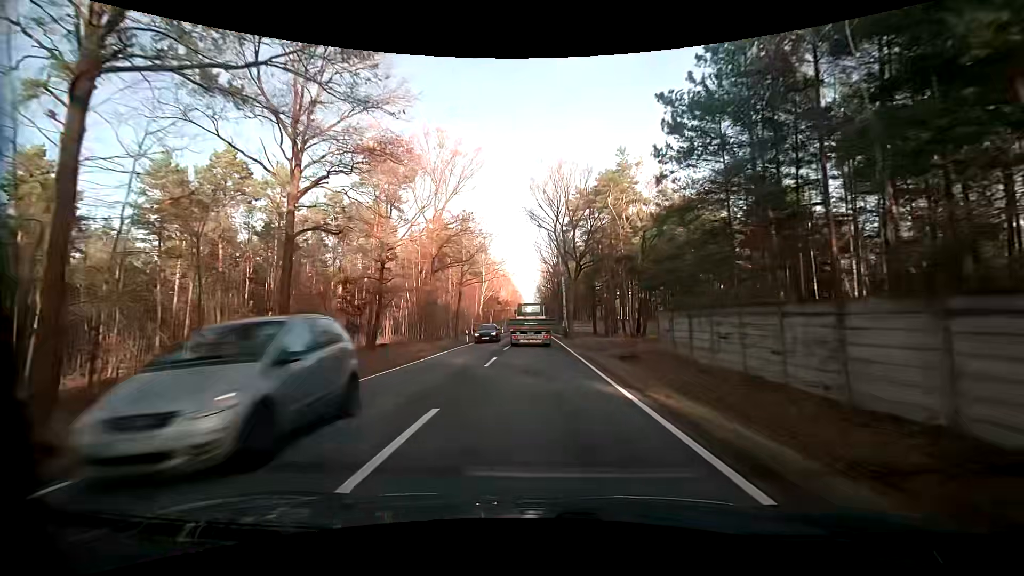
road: primary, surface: asphalt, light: Day
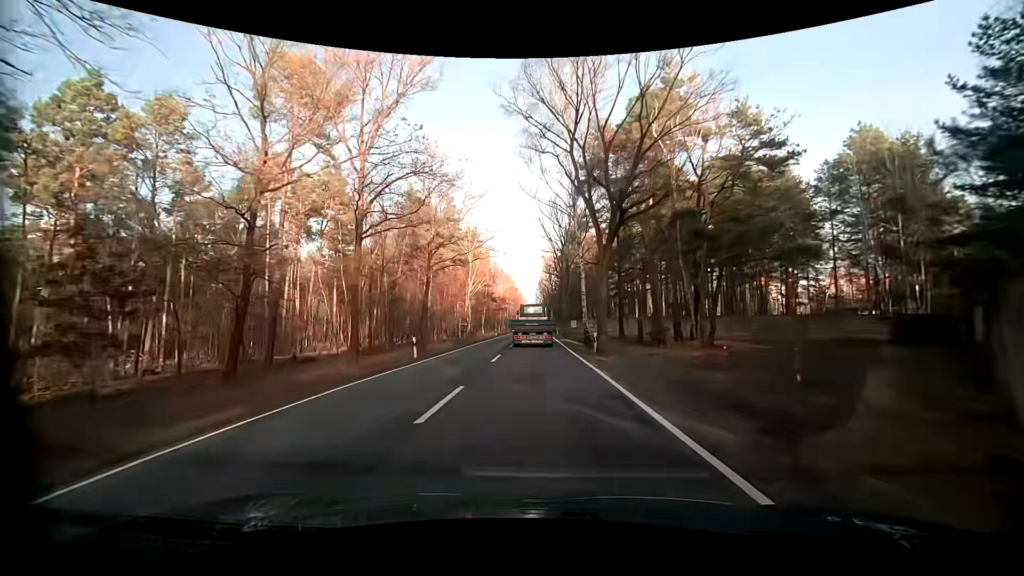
(-0.1, +19.0) m; -1°
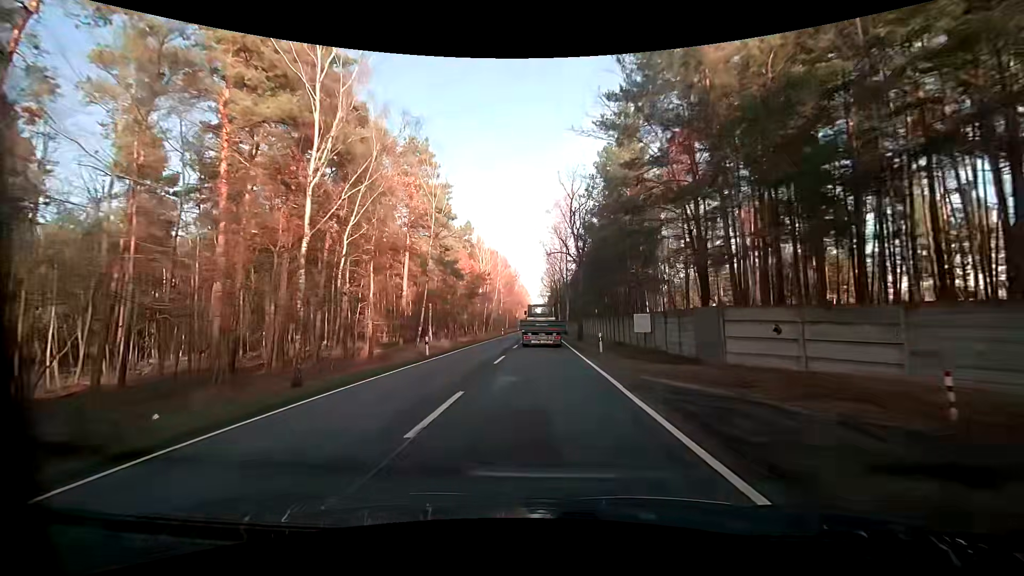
(+0.1, +48.2) m; 0°
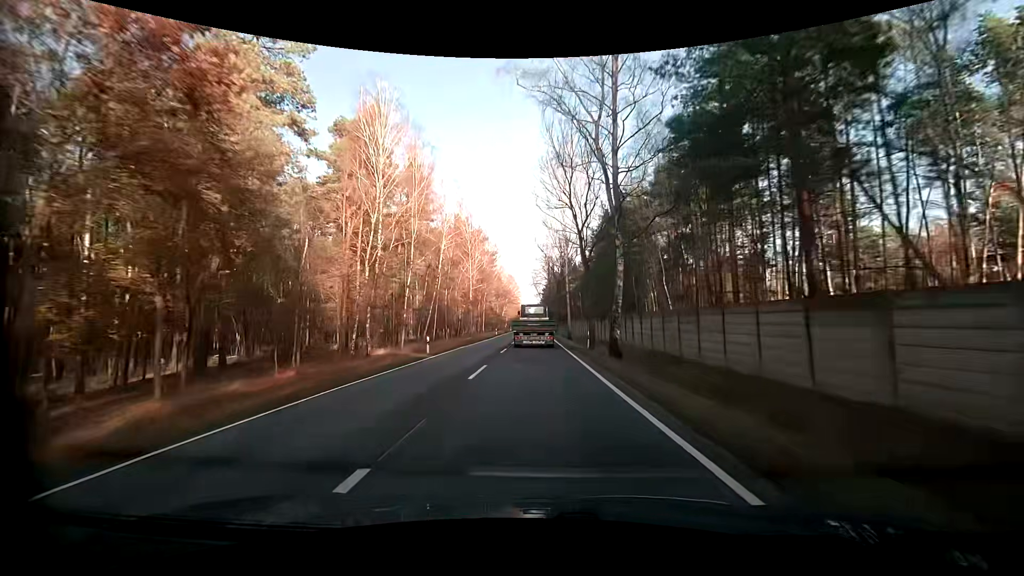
(+0.1, +49.1) m; 0°
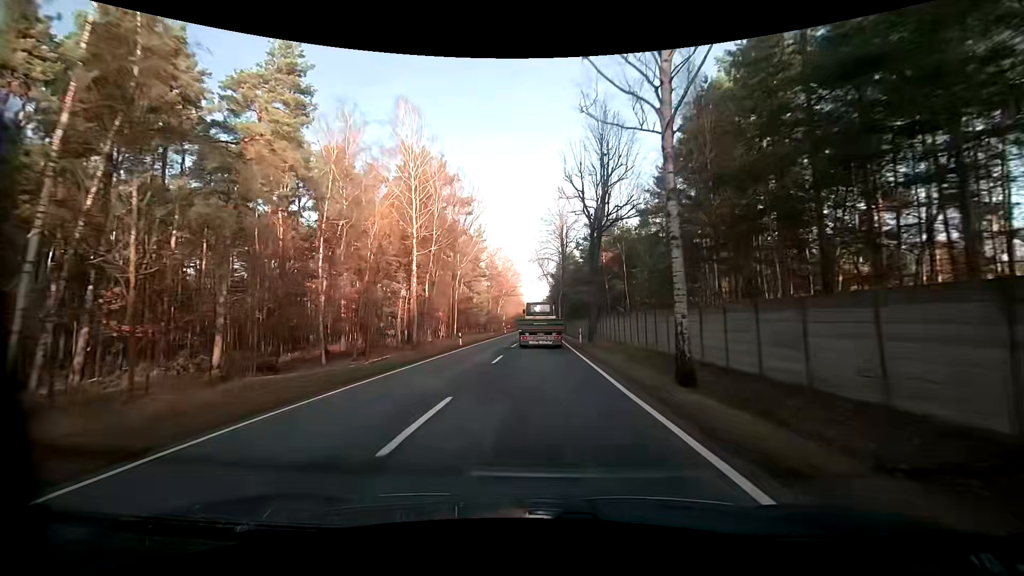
(-0.1, +40.0) m; 0°
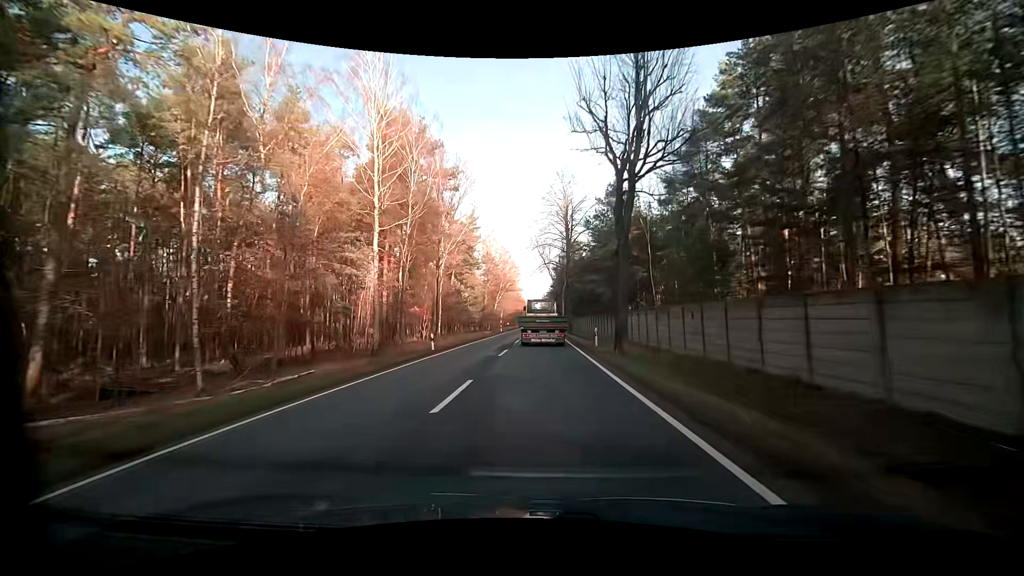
(-0.1, +10.1) m; -1°
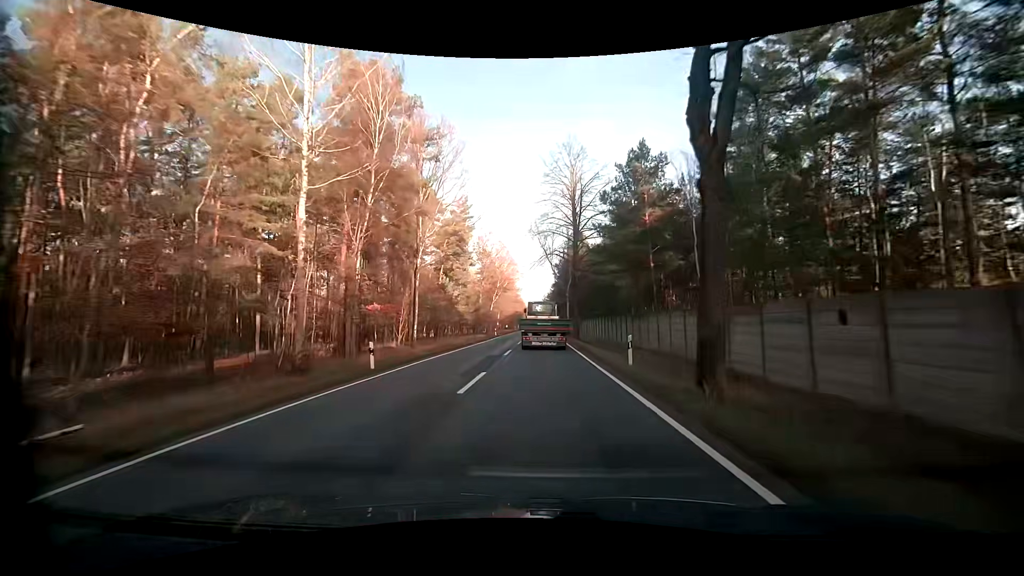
(0.0, +10.1) m; 0°
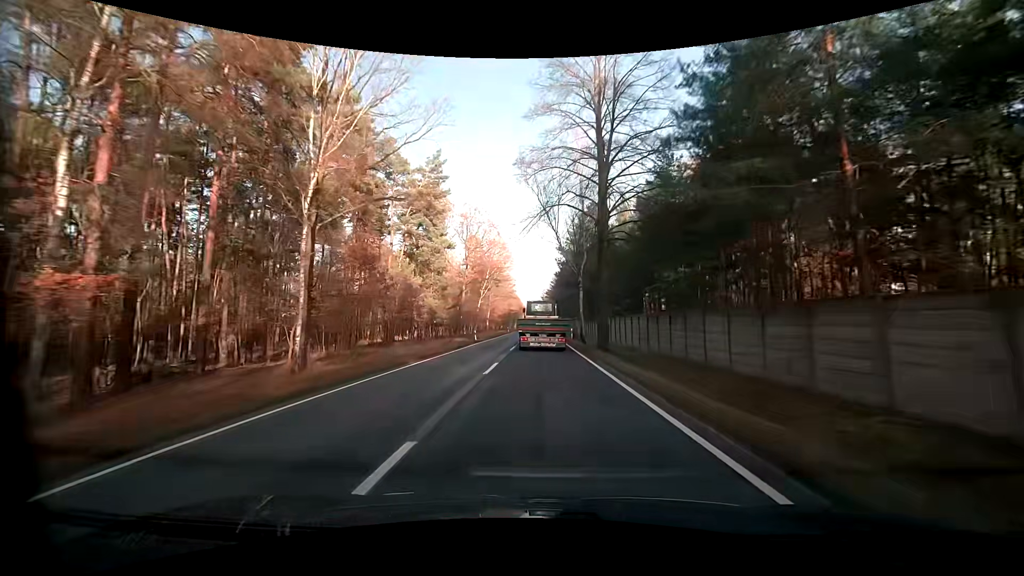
(+0.1, +20.1) m; +1°
(0, +10) (0, +20) (0, +30) (0, +40) (0, +50) (0, +60) (0, +70) (0, +80) (0, +90) (-1, +100) m
